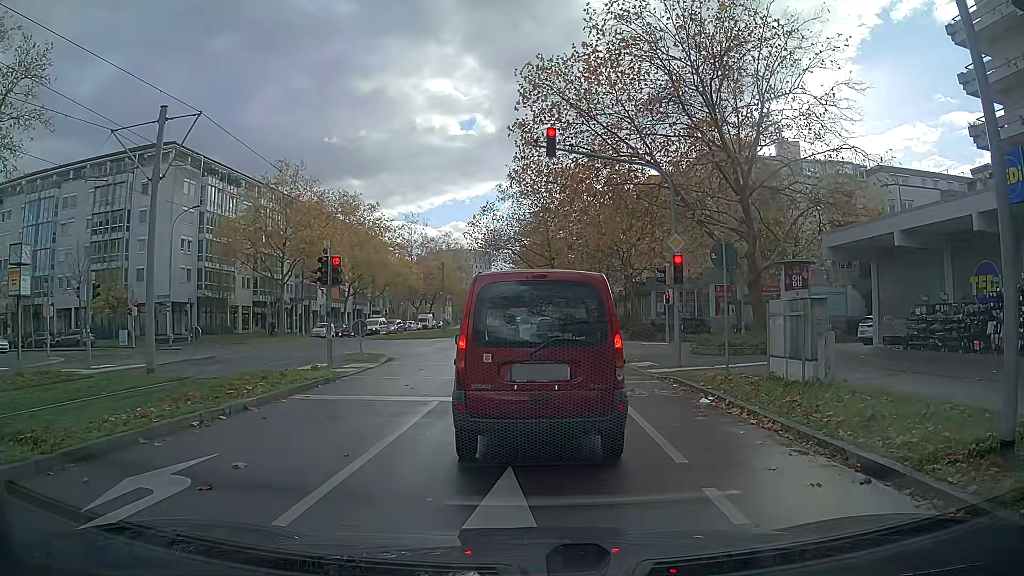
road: tertiary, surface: asphalt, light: Day
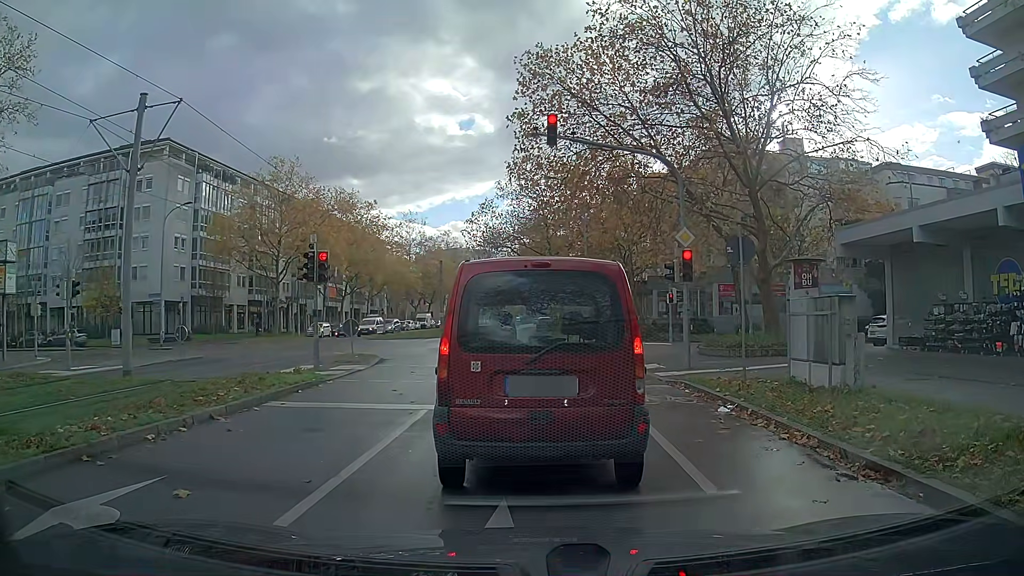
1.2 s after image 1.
(0.0, +1.1) m; 0°
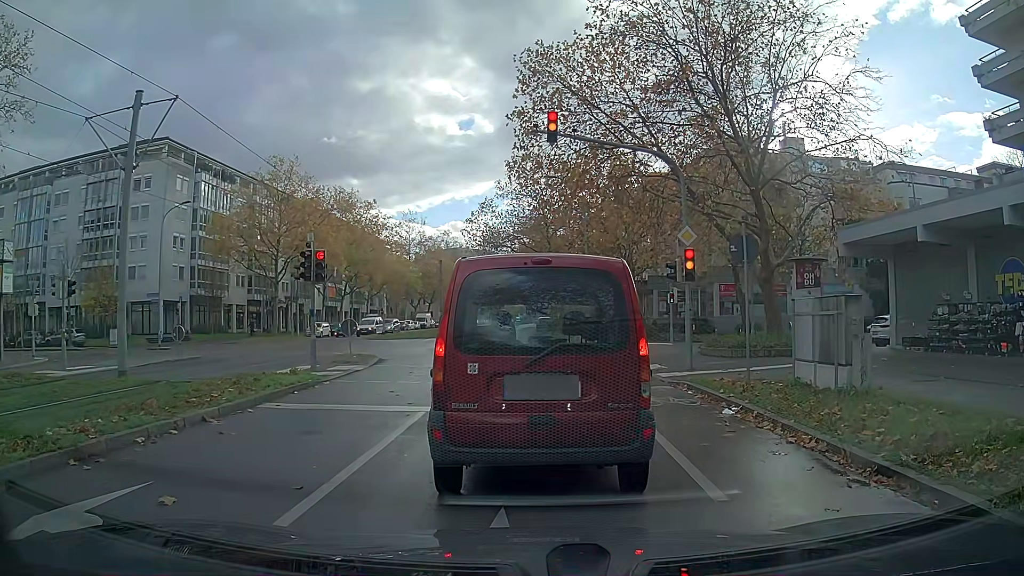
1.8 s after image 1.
(0.0, +0.2) m; 0°
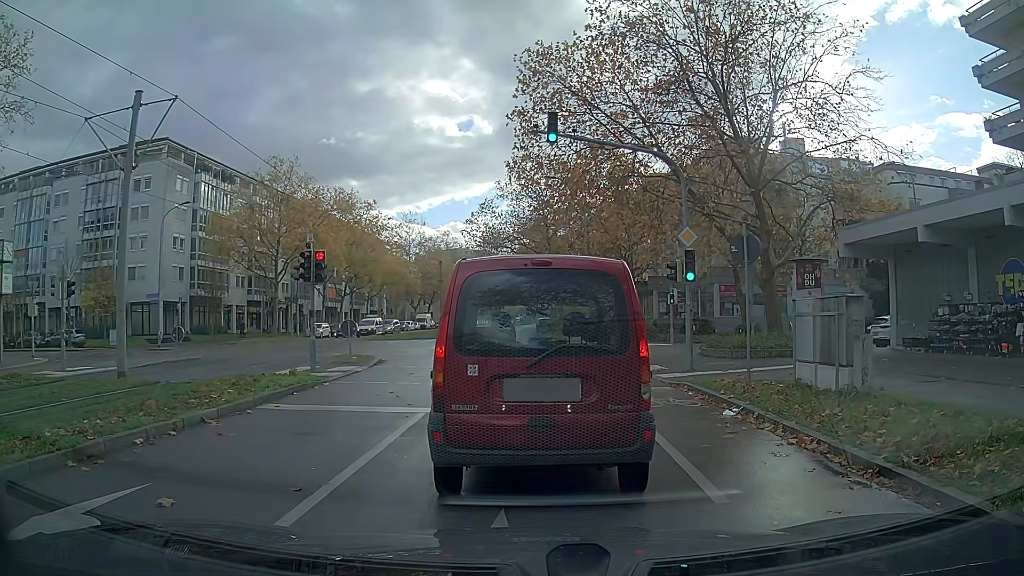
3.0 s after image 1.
(0.0, +0.1) m; 0°
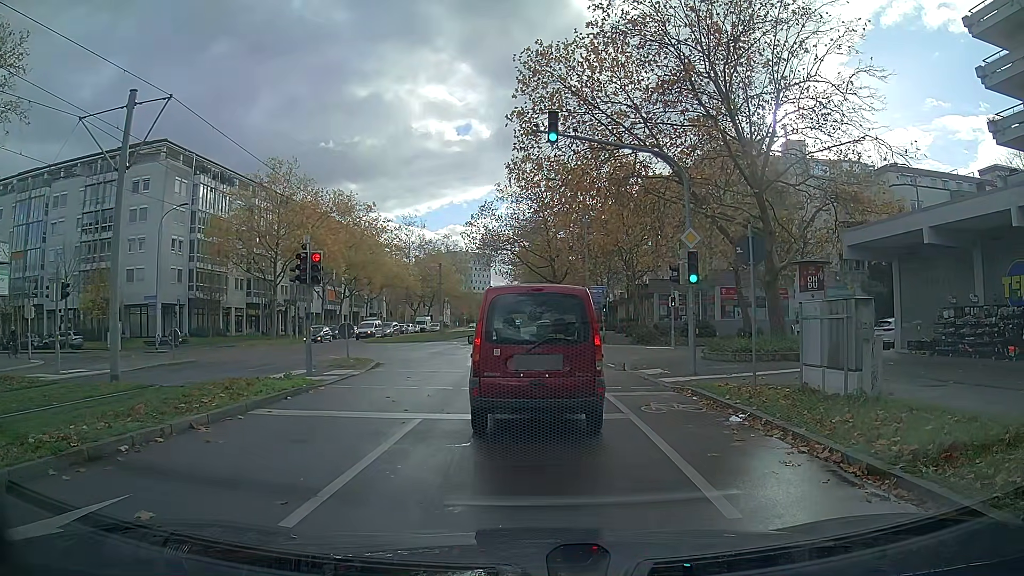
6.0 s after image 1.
(0.0, +0.4) m; 0°
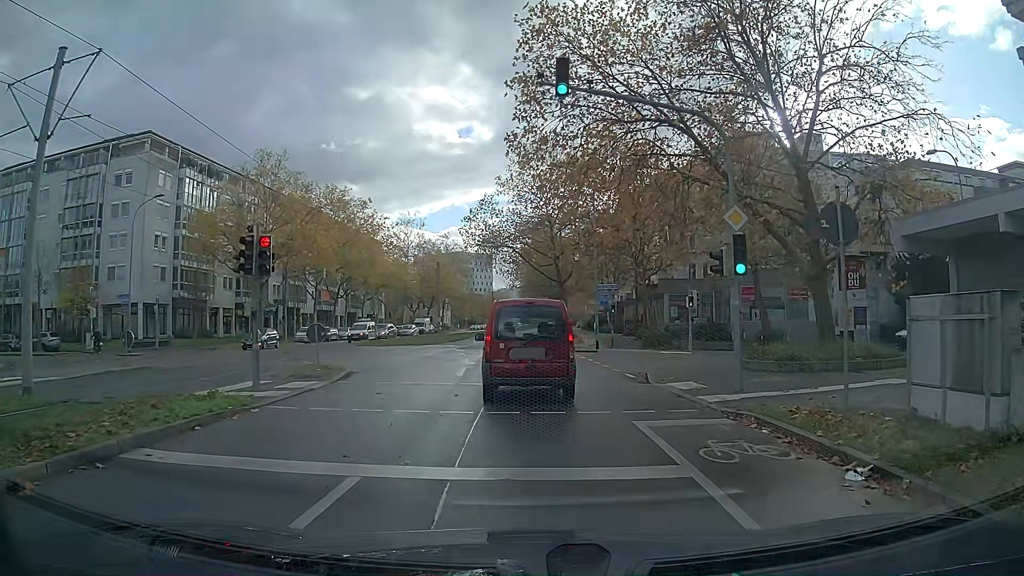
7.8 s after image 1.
(-0.1, +3.9) m; -2°
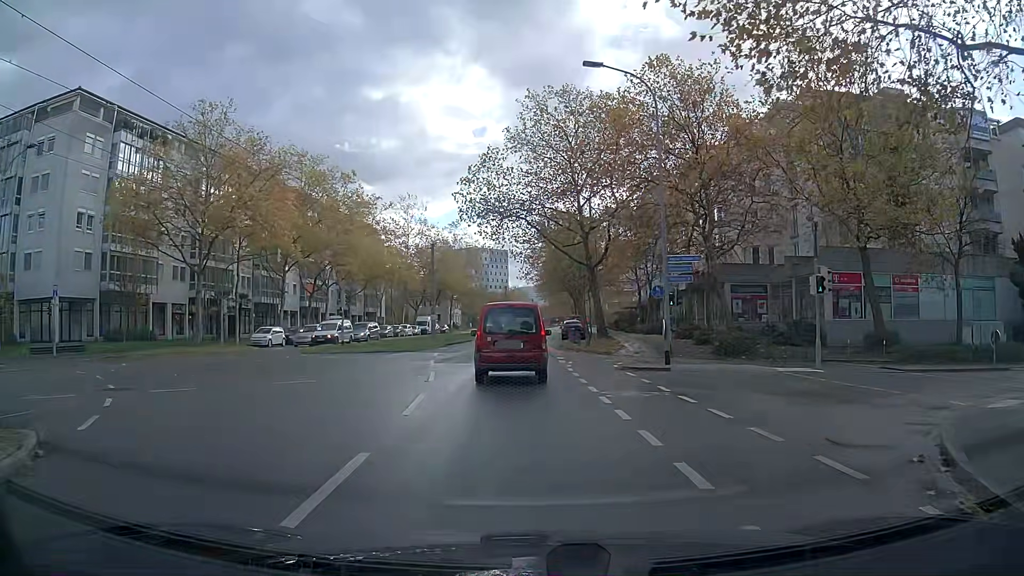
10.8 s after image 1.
(-0.1, +14.2) m; -1°
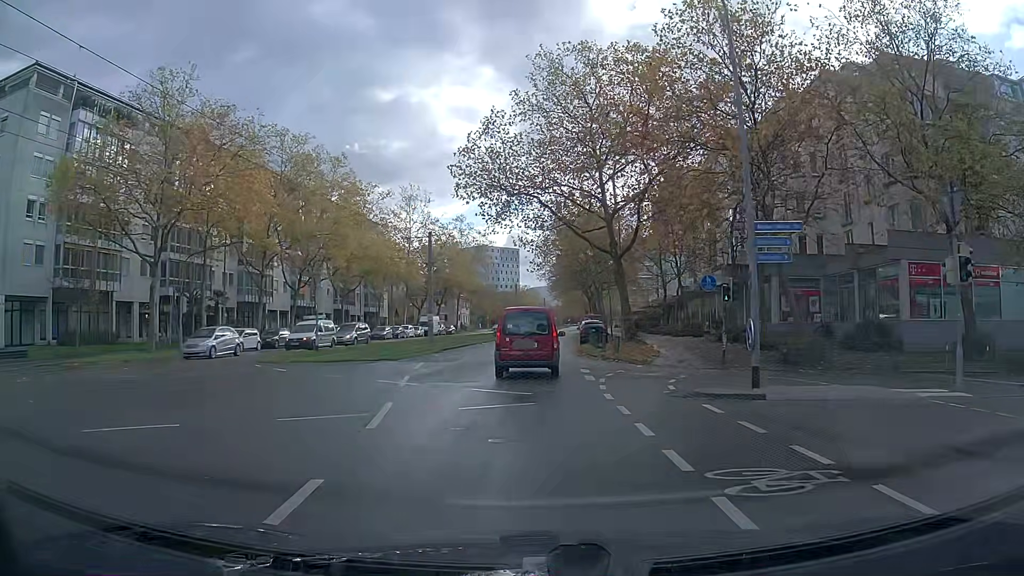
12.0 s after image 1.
(-0.1, +7.1) m; -1°
(0, +10) (0, +20) (0, +30) (+1, +40) (+1, +50) (+2, +60) (+2, +70) (+3, +80) (+4, +90) (+5, +100) m
